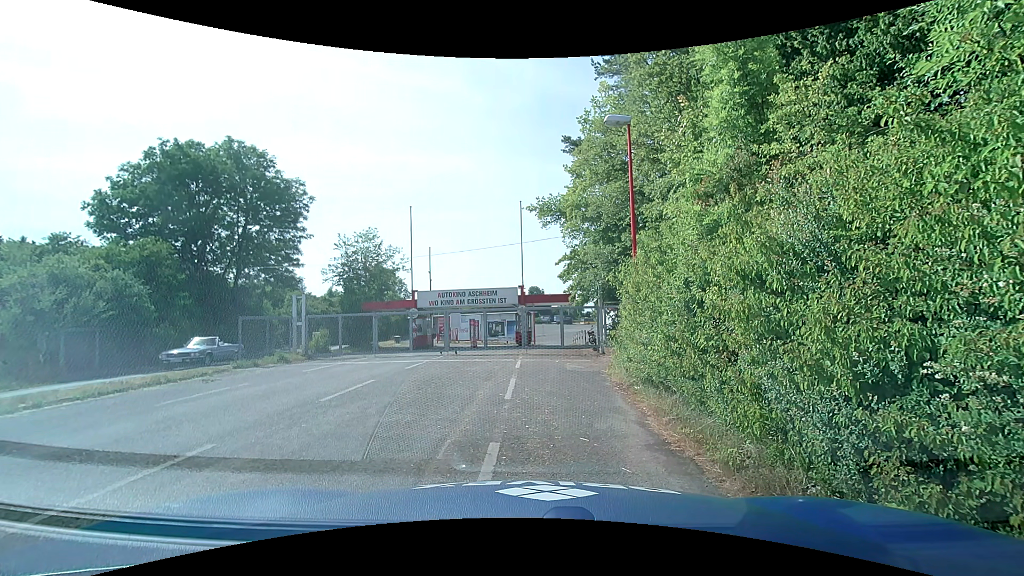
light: Day
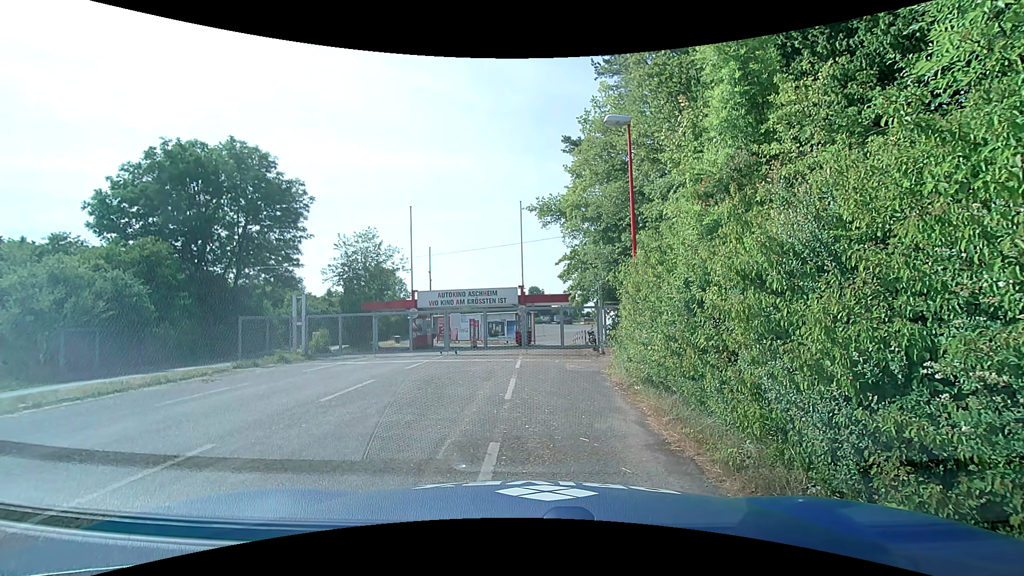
(0.0, 0.0) m; 0°
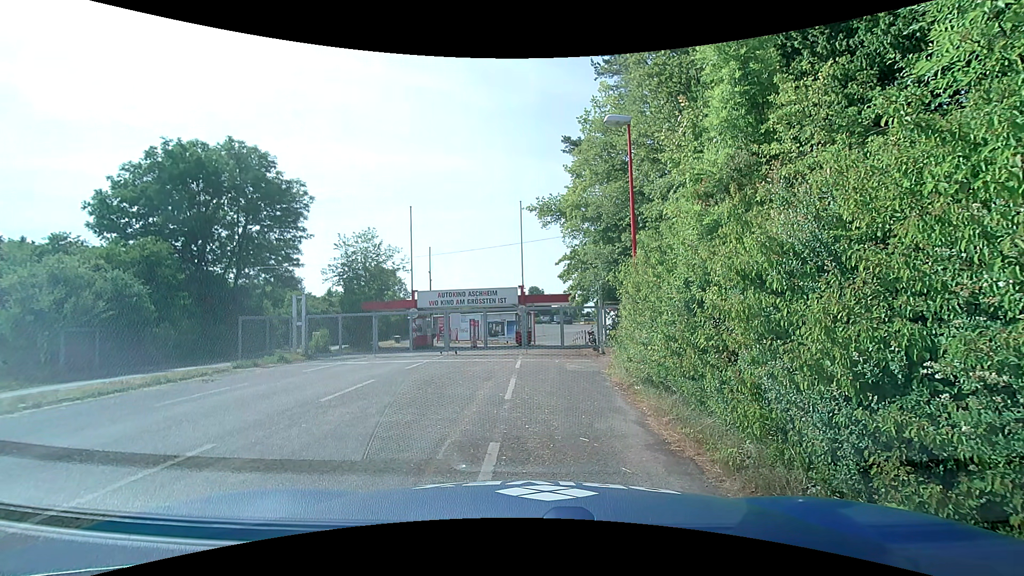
(0.0, 0.0) m; 0°
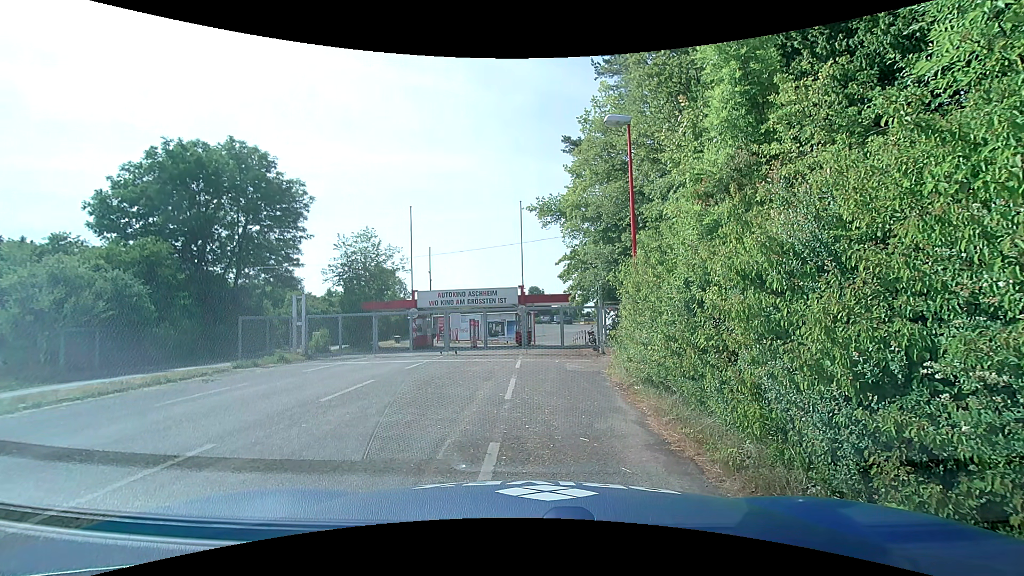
(0.0, 0.0) m; 0°
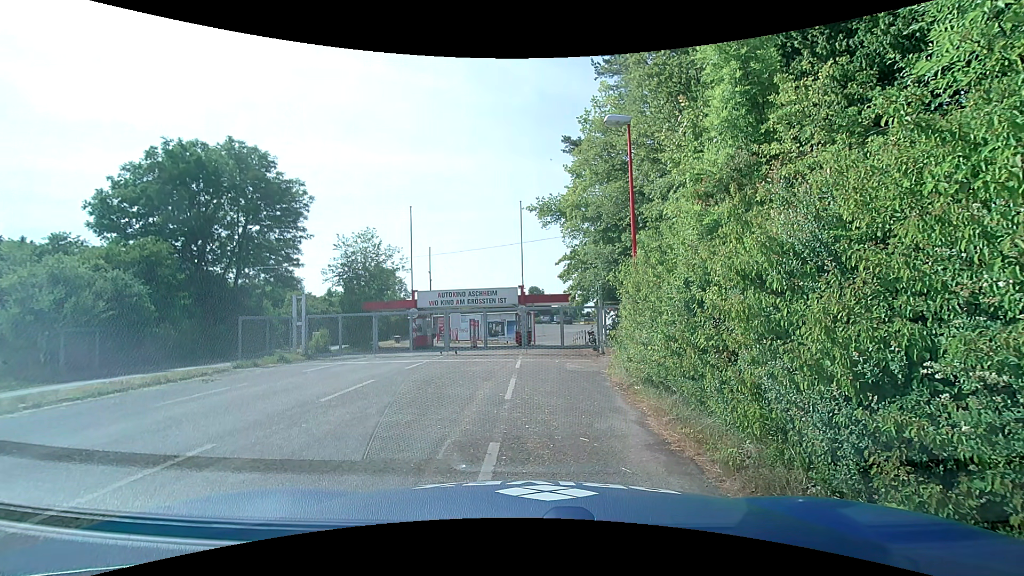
(0.0, 0.0) m; 0°
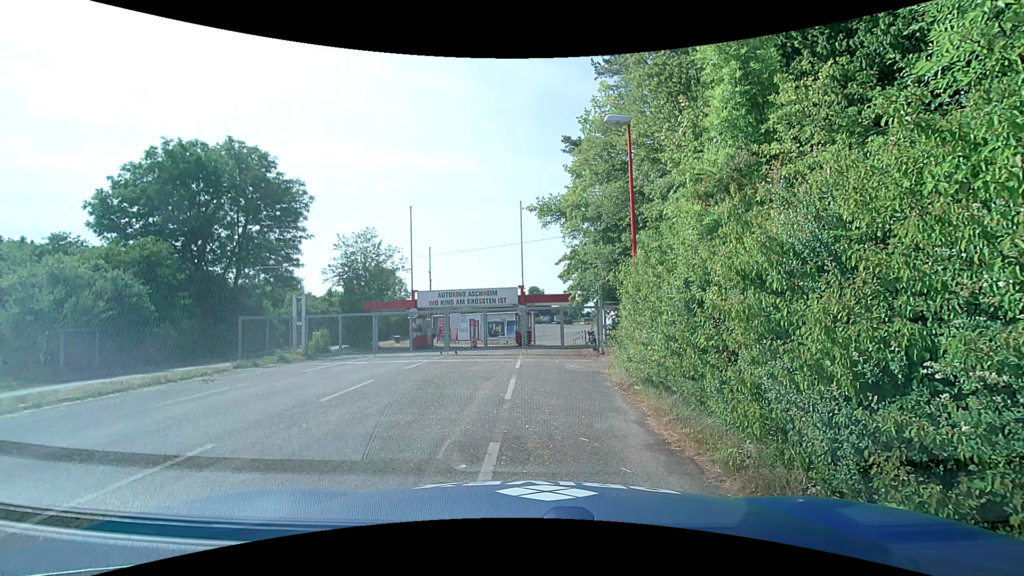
(0.0, 0.0) m; 0°
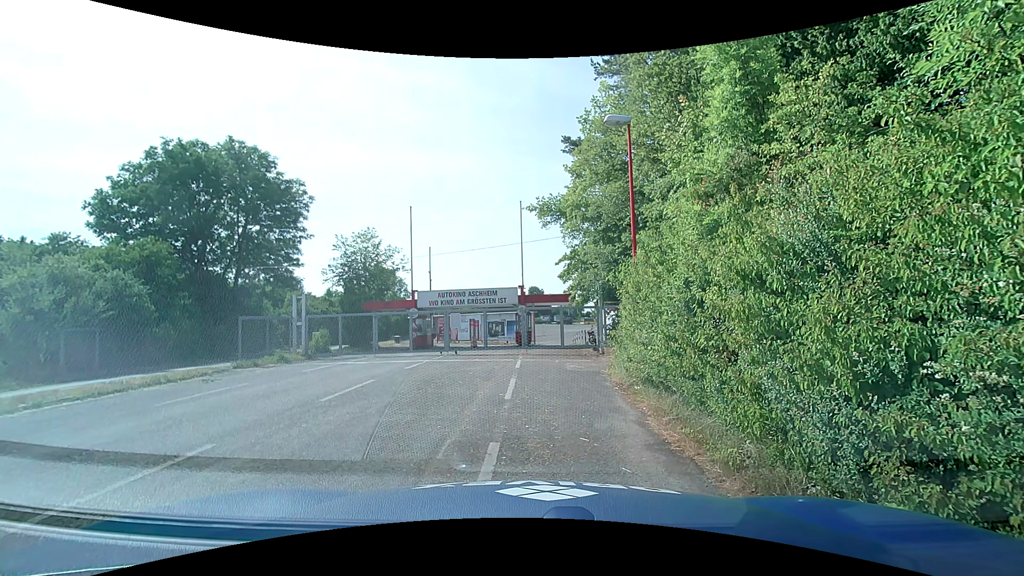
(0.0, 0.0) m; 0°
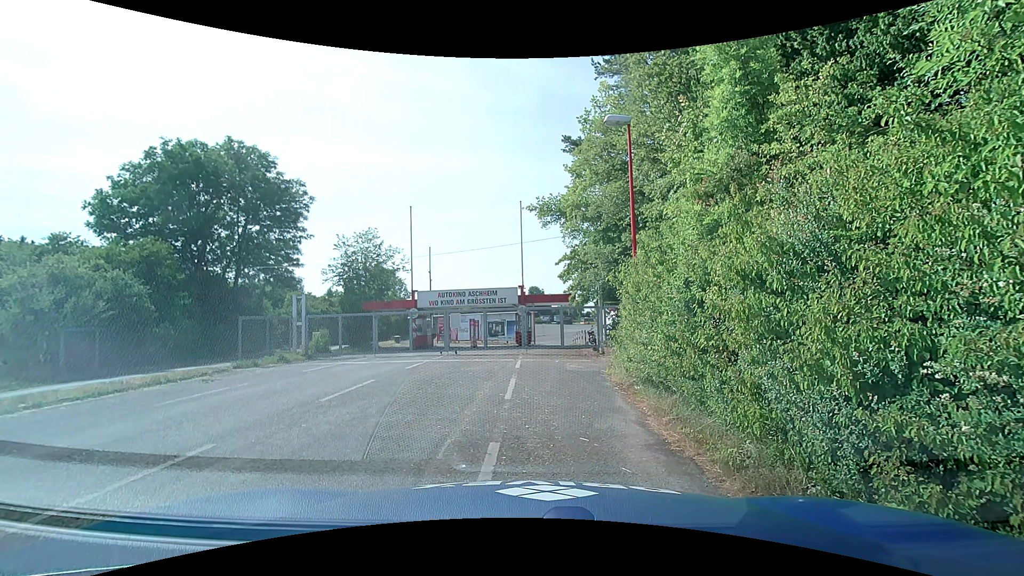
(0.0, 0.0) m; 0°
